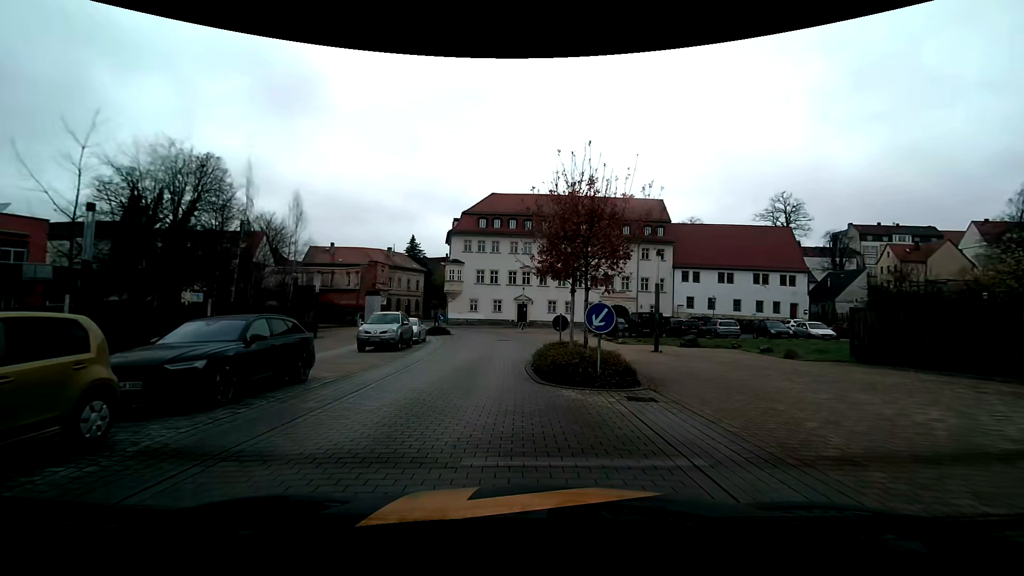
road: residential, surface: paving_stones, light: Day
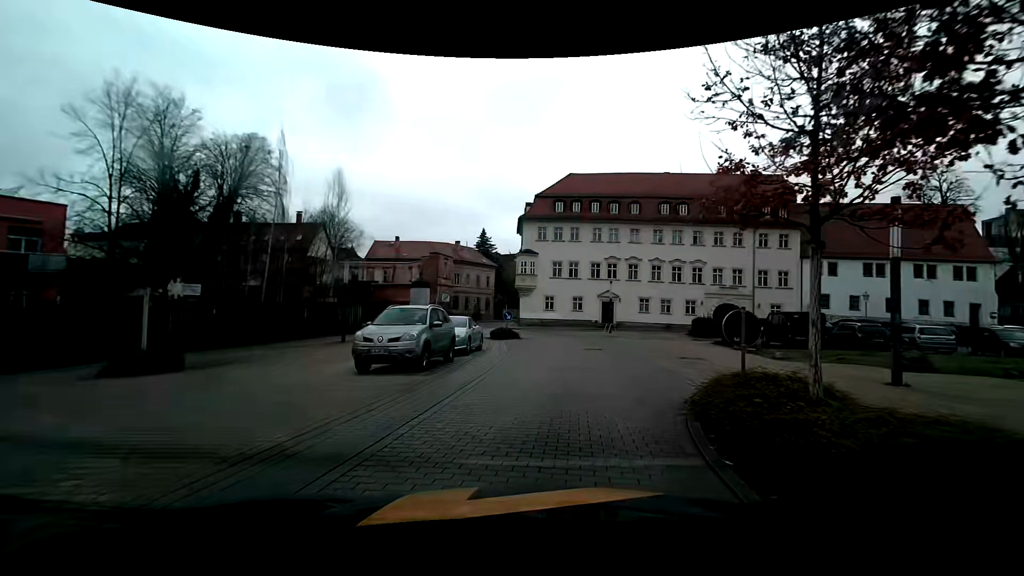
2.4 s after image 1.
(-0.6, +9.3) m; -6°
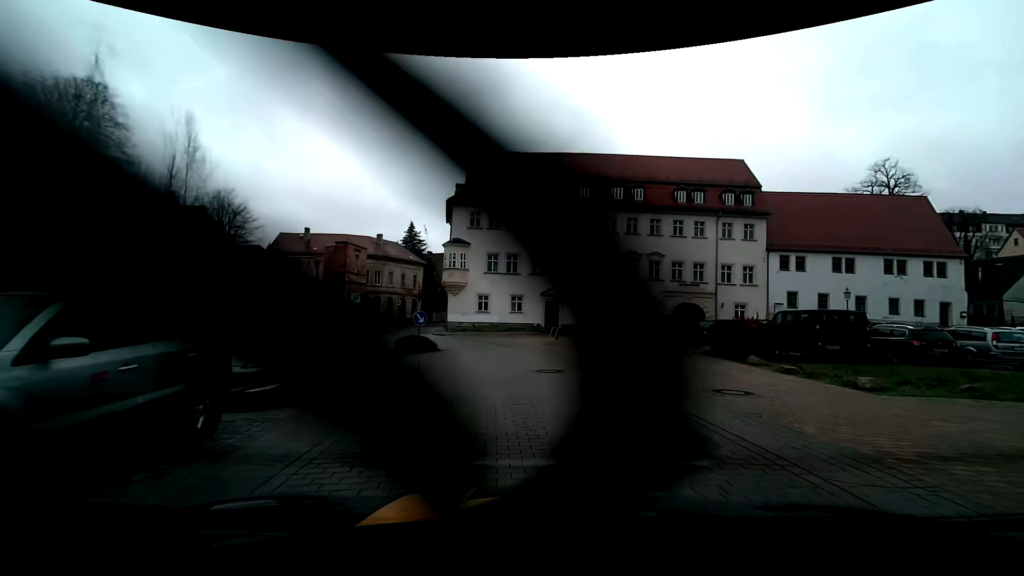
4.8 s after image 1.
(+0.2, +9.1) m; +8°
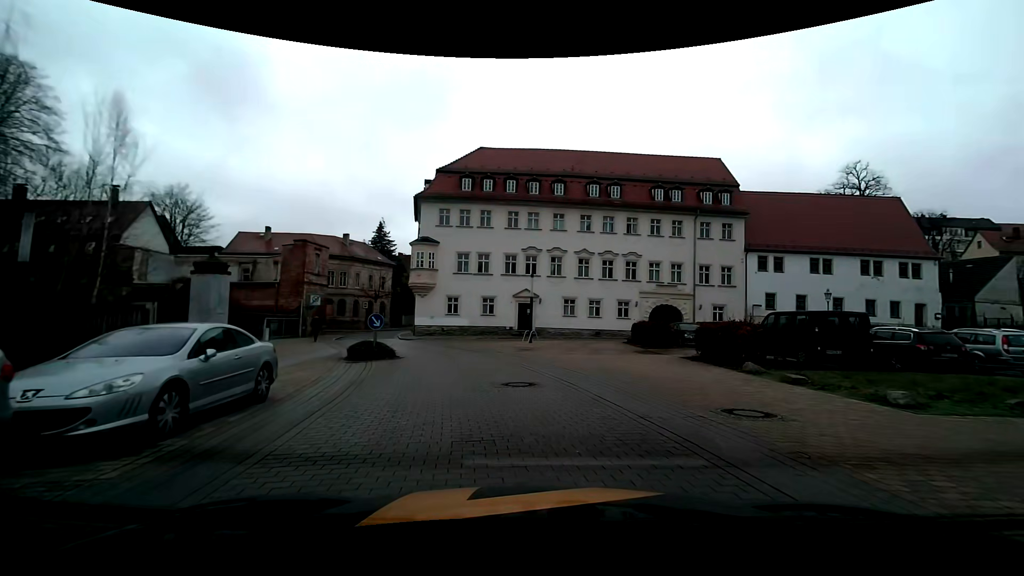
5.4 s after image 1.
(0.0, +2.3) m; +2°
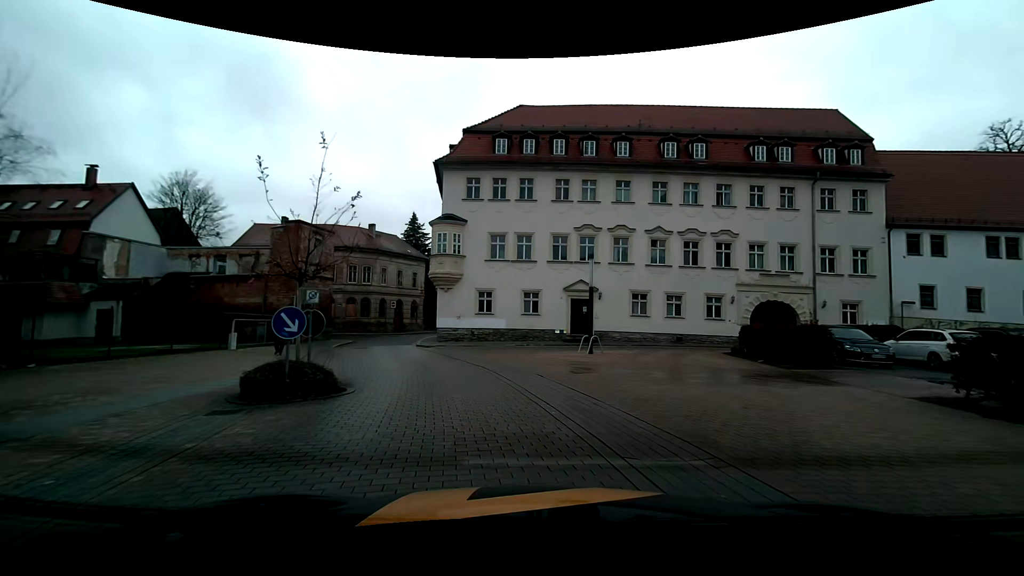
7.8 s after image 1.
(-0.4, +10.1) m; -6°
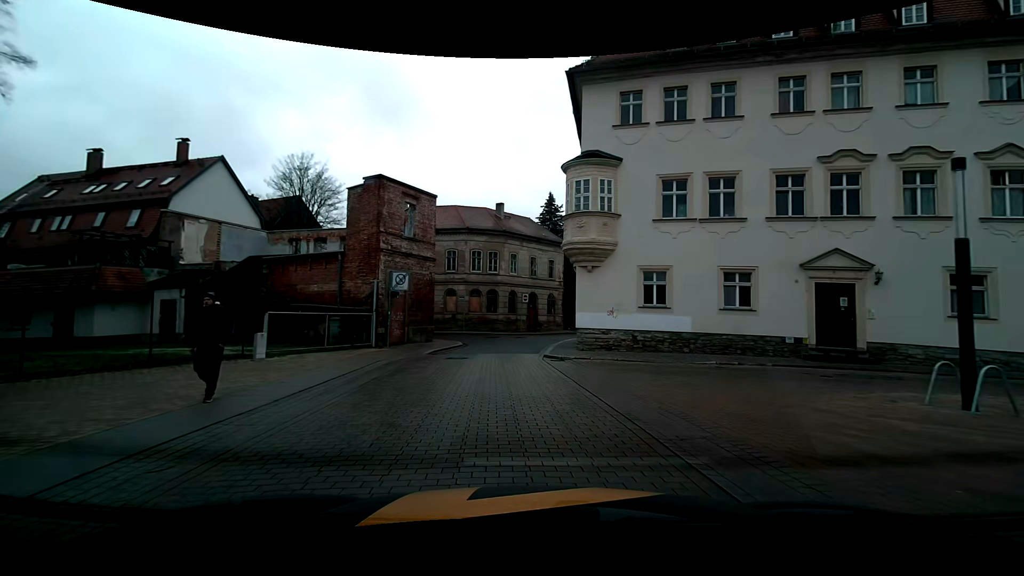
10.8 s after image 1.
(-1.6, +11.7) m; -17°
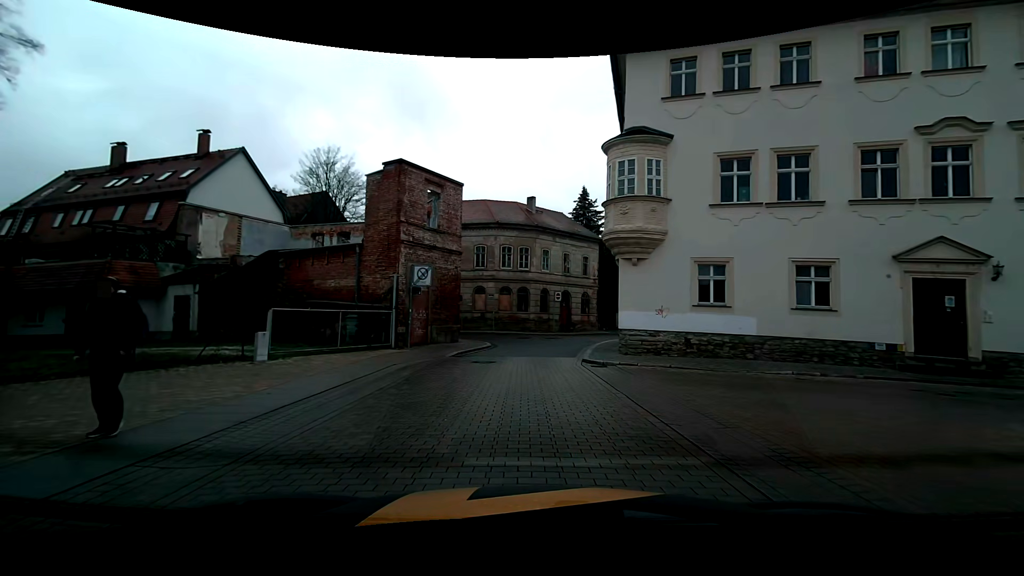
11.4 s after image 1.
(-0.1, +2.3) m; -3°
